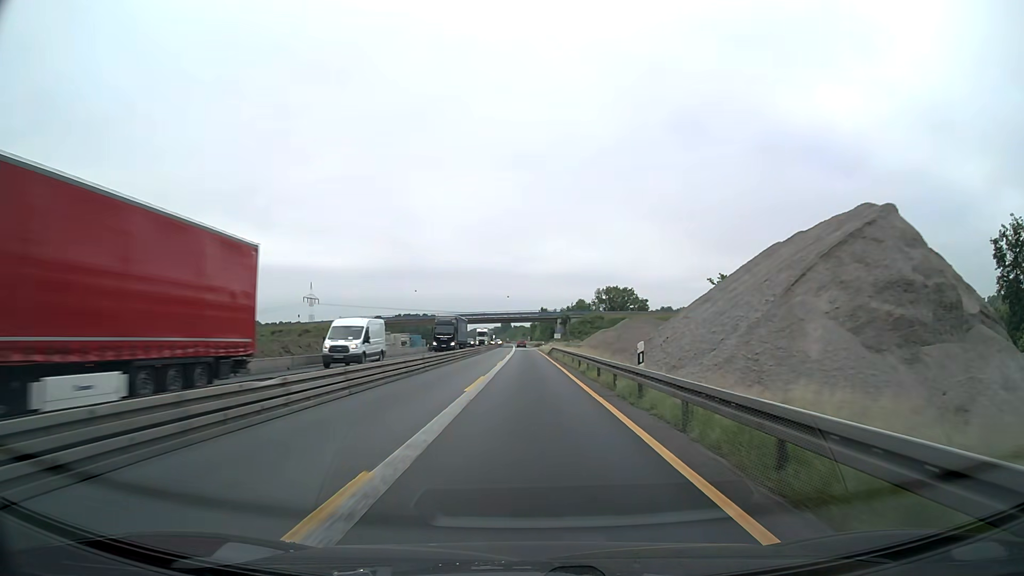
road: motorway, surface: asphalt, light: Day
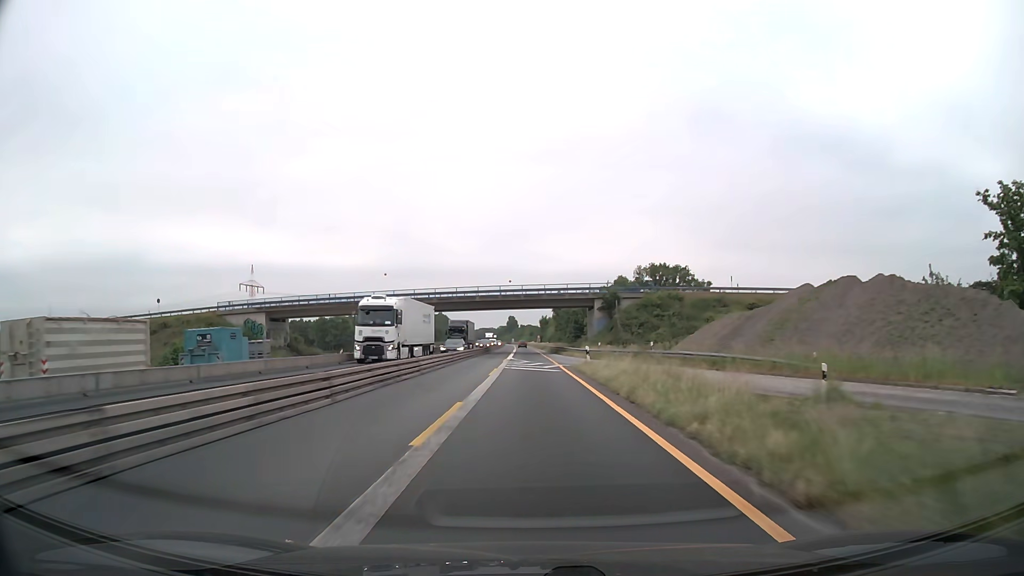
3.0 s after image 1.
(-0.3, +64.3) m; -1°
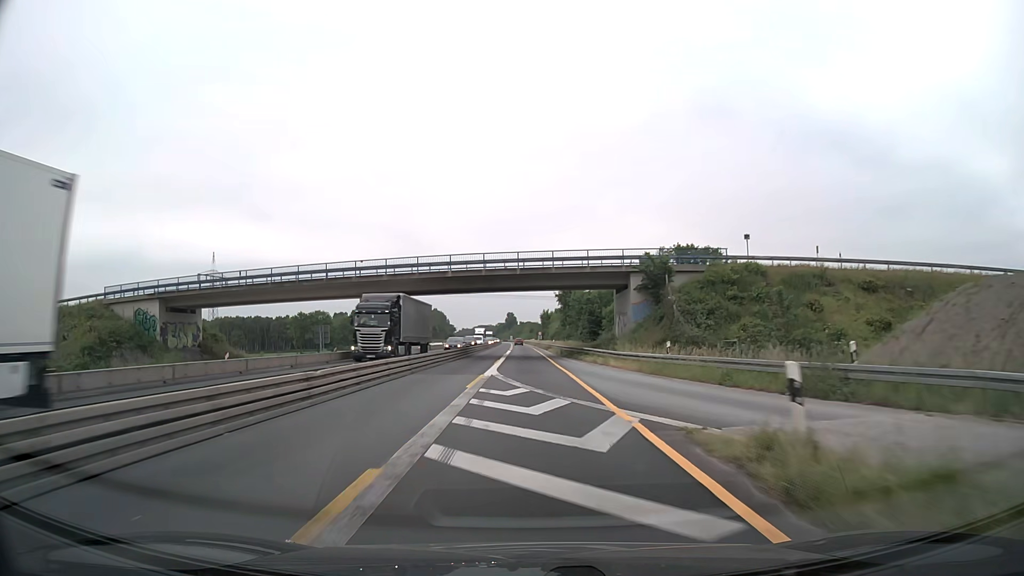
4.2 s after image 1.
(0.0, +25.7) m; 0°
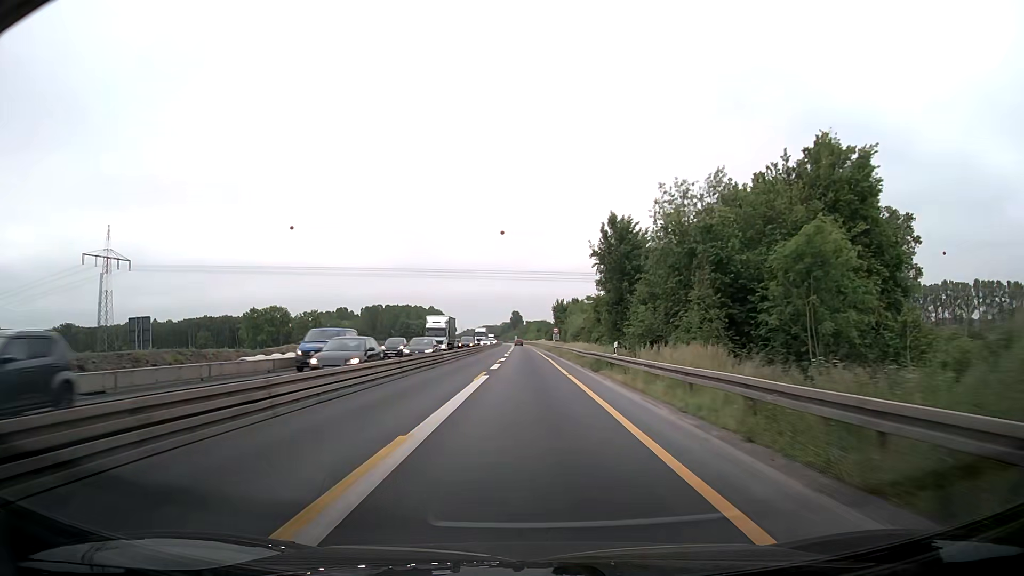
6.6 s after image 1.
(-0.2, +51.5) m; 0°
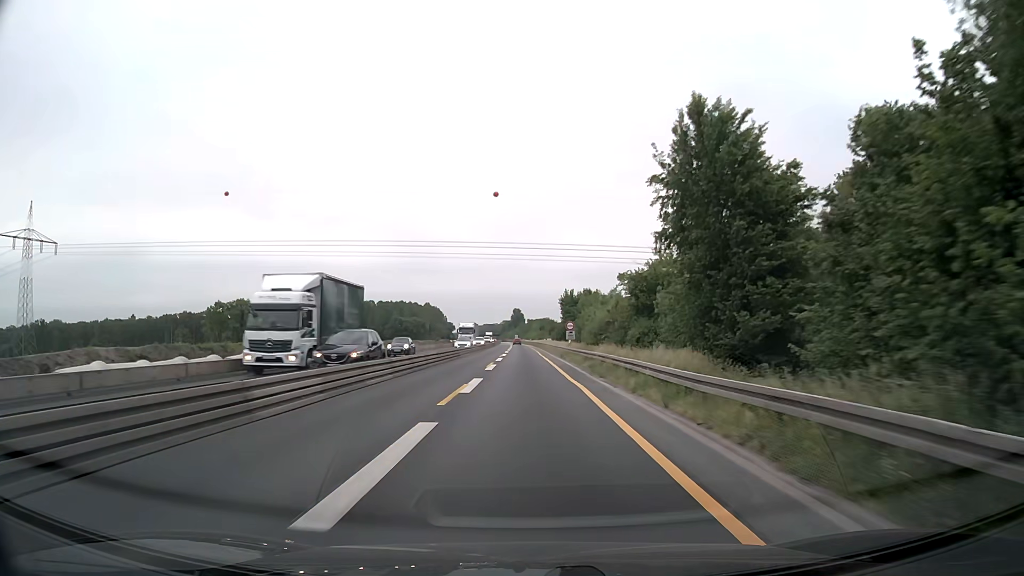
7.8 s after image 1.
(-0.3, +25.8) m; 0°
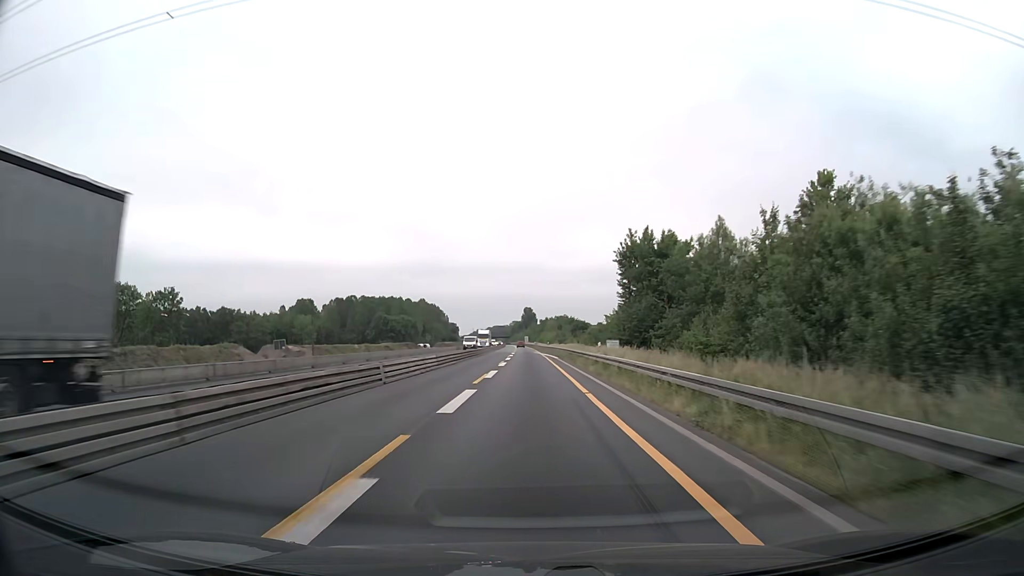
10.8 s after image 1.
(-0.4, +64.4) m; -1°
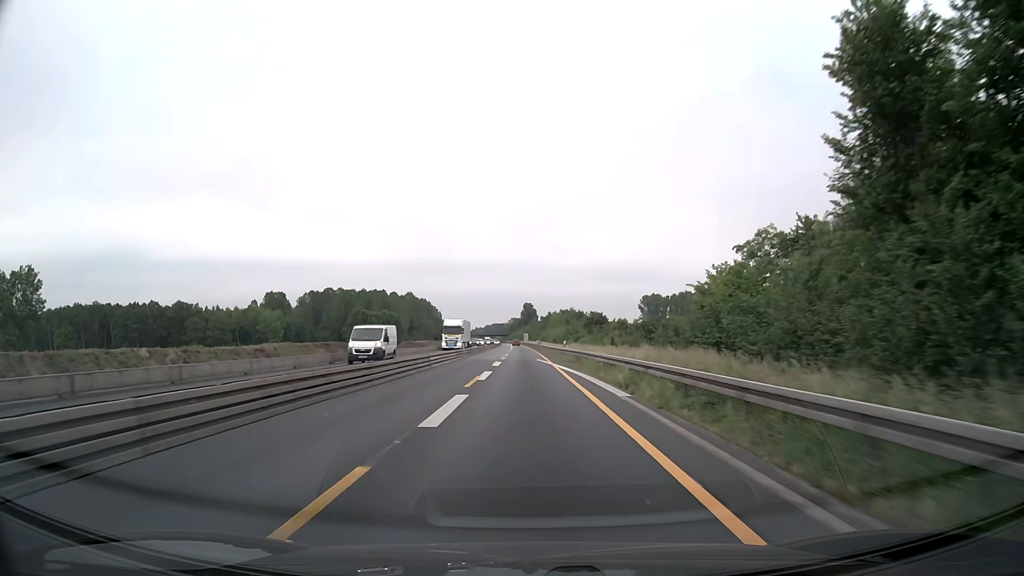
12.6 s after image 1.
(+0.1, +38.7) m; 0°
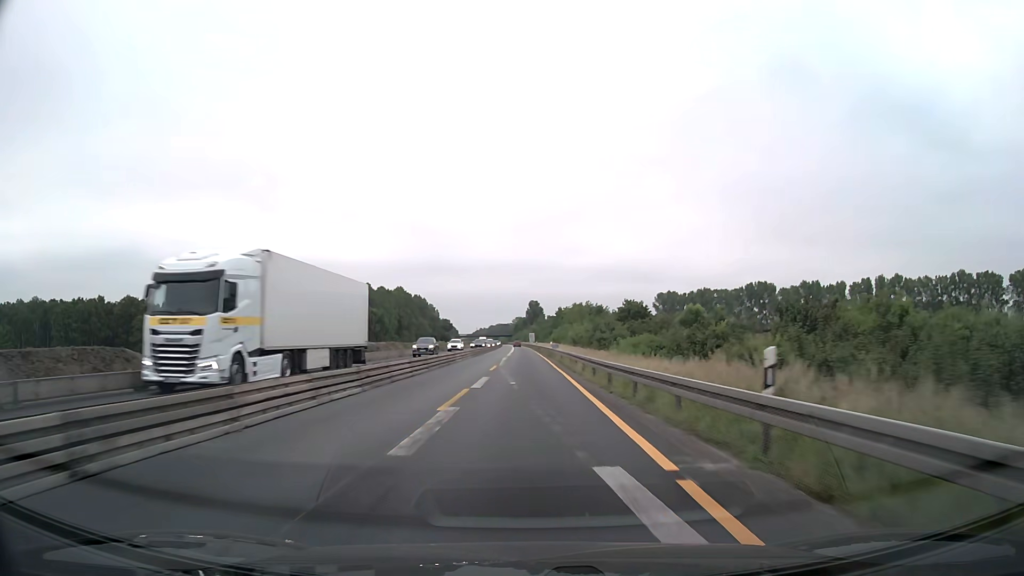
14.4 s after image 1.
(-0.2, +38.7) m; 0°
